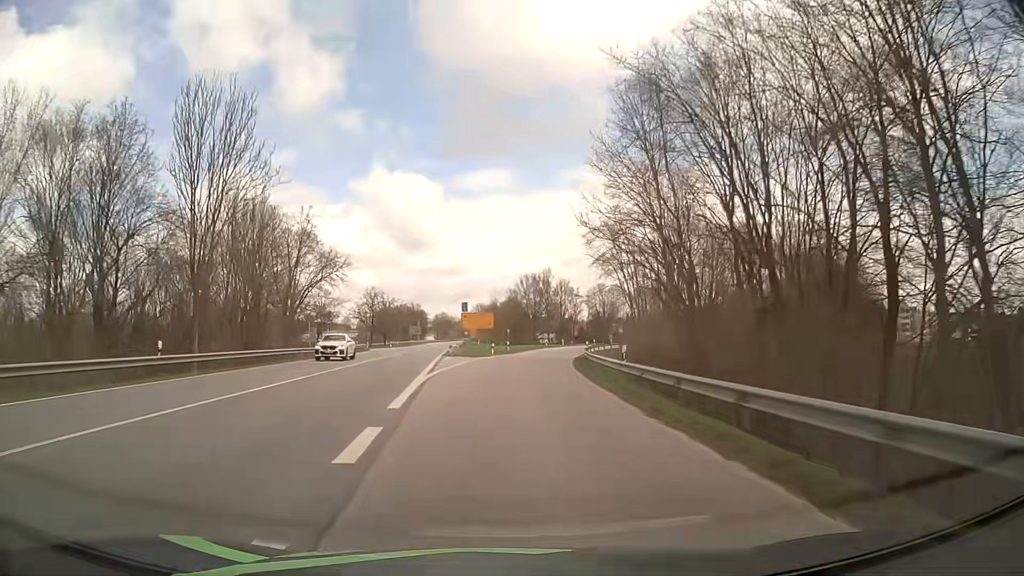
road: primary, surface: asphalt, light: Day
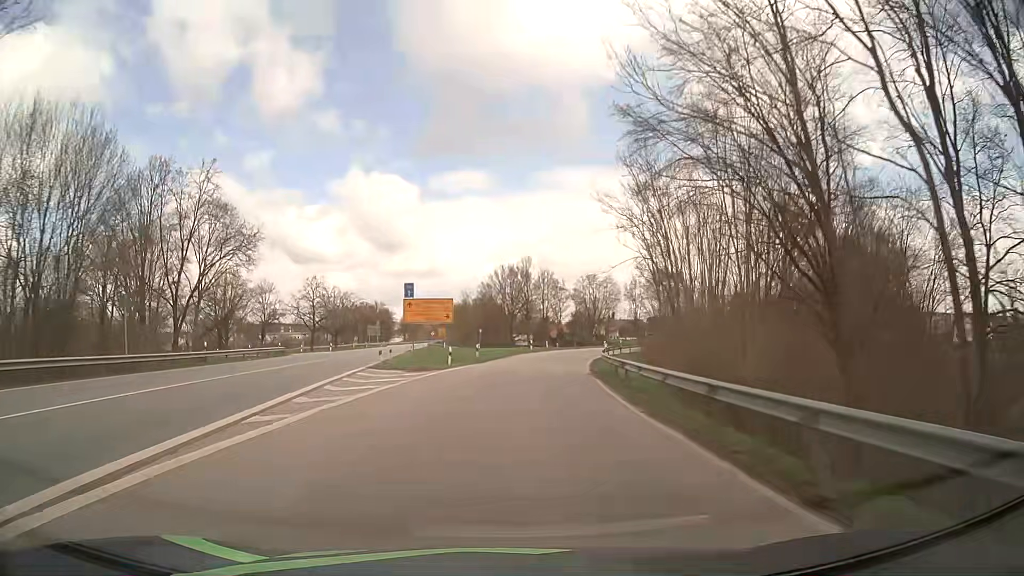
(+0.3, +22.6) m; +2°
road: primary_link
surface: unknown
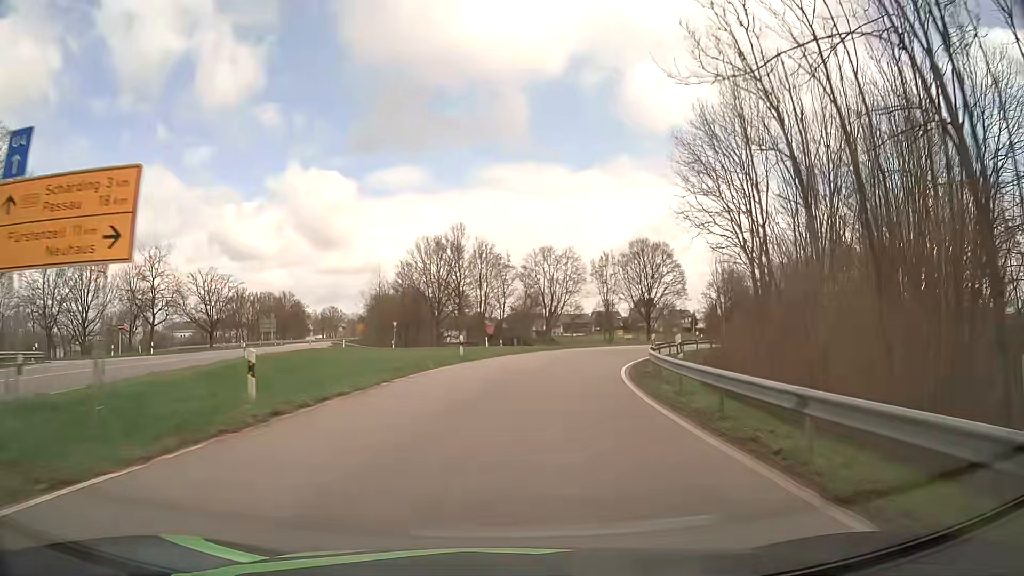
(+1.3, +31.5) m; +5°
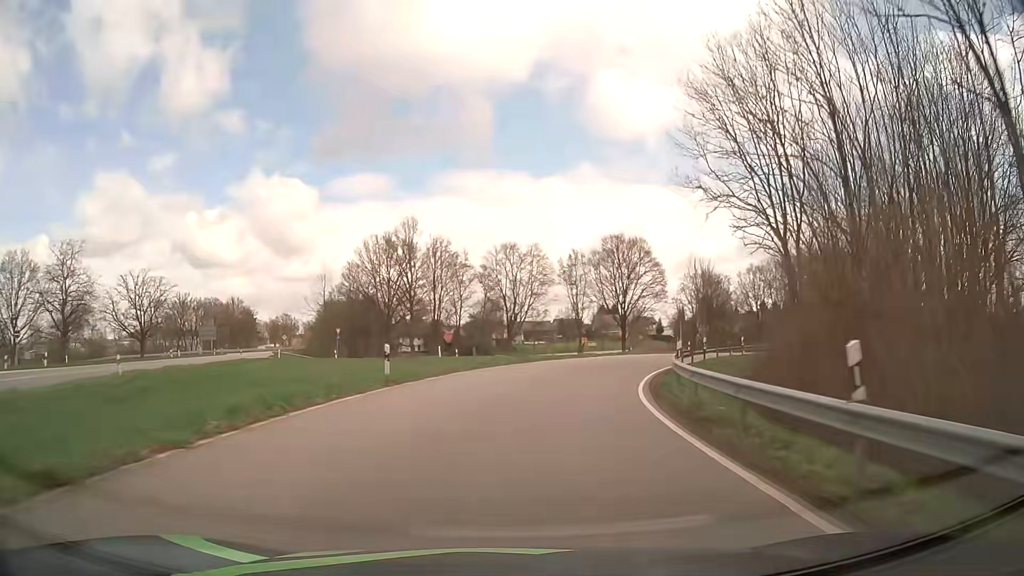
(+0.2, +9.7) m; +3°
